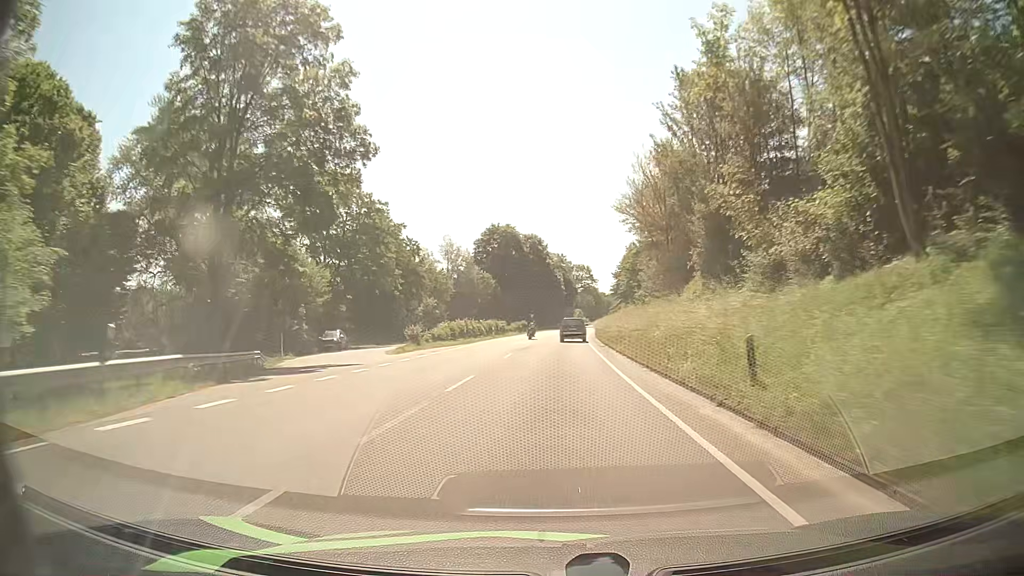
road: primary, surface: asphalt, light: Day
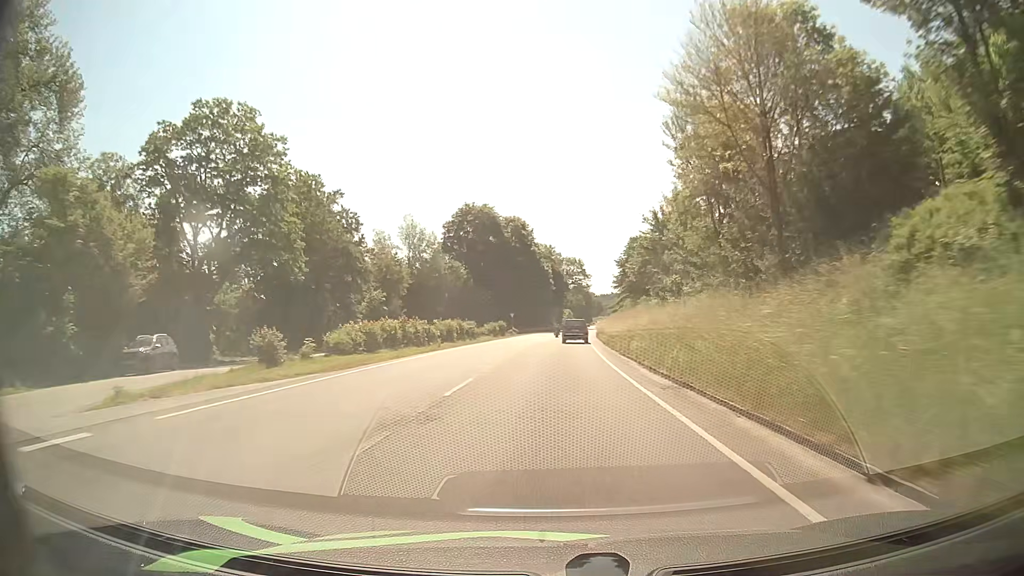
(+0.3, +25.4) m; +1°
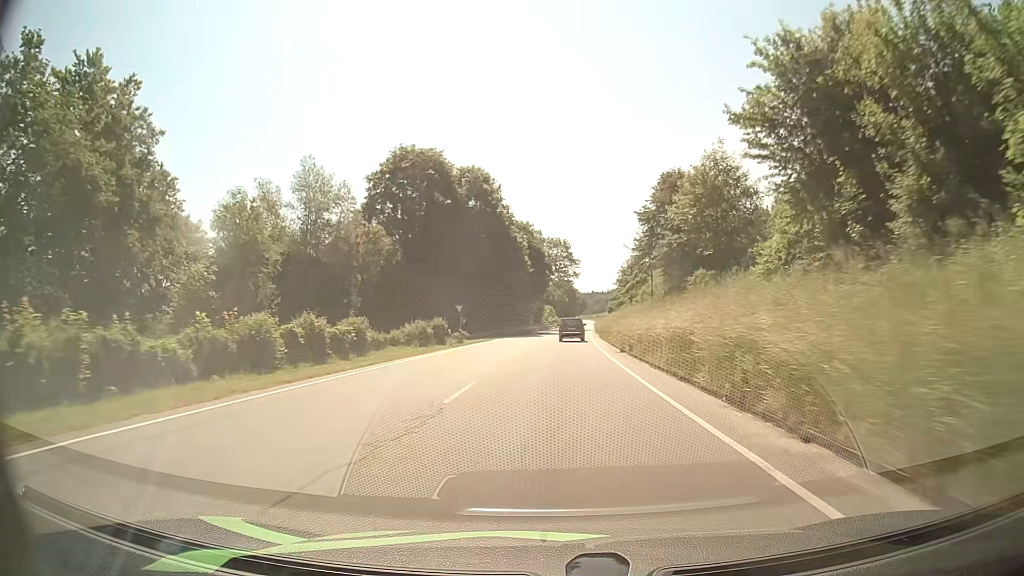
(+0.6, +37.8) m; +2°
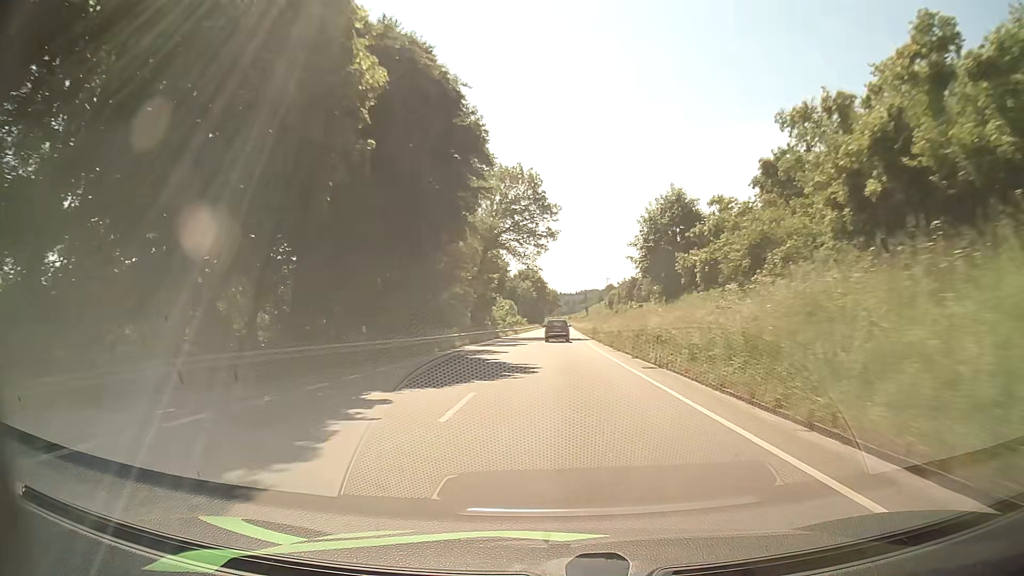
(+1.6, +63.3) m; +3°
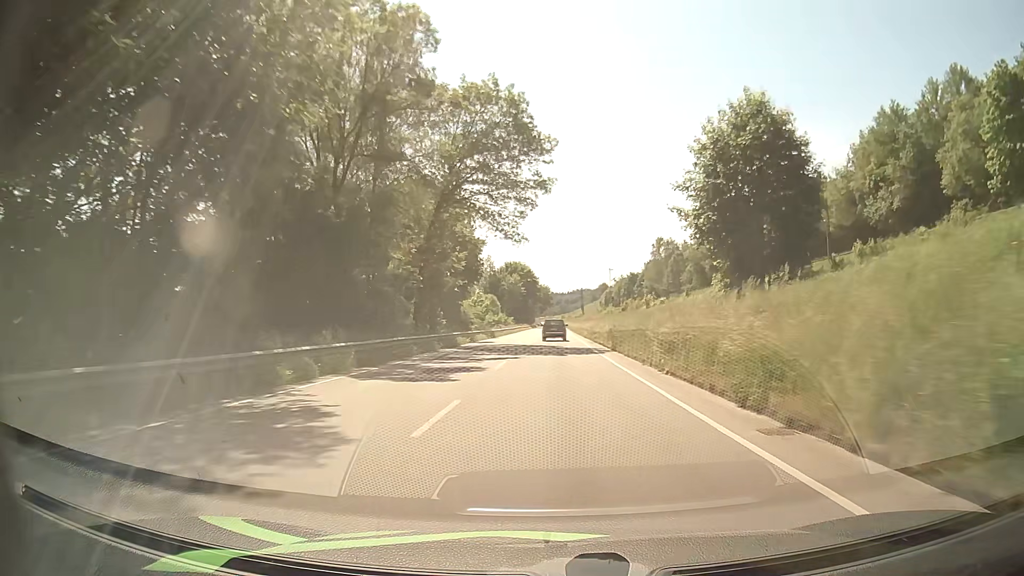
(+0.3, +25.9) m; +1°
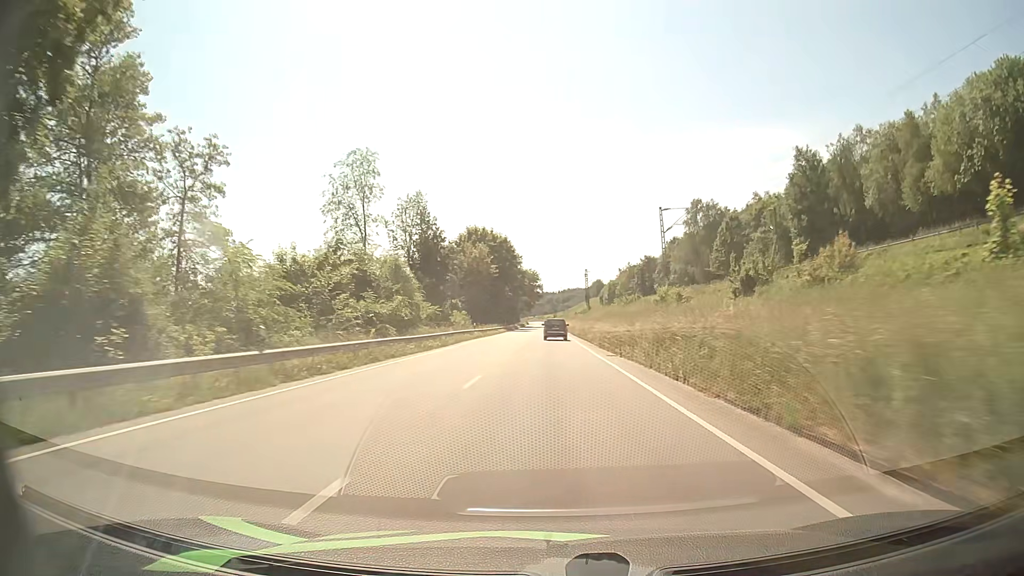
(+0.3, +67.7) m; +1°
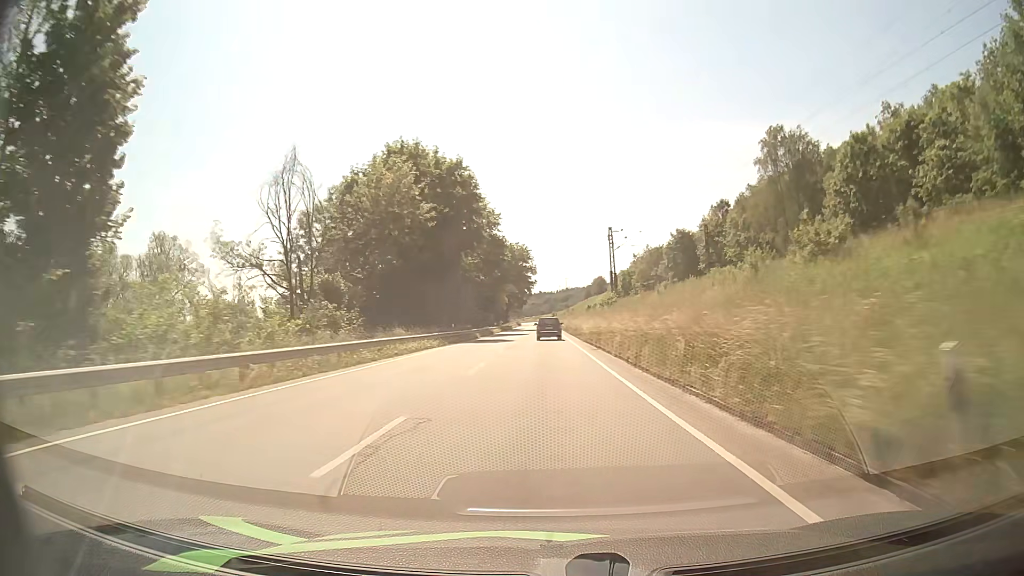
(0.0, +57.4) m; 0°
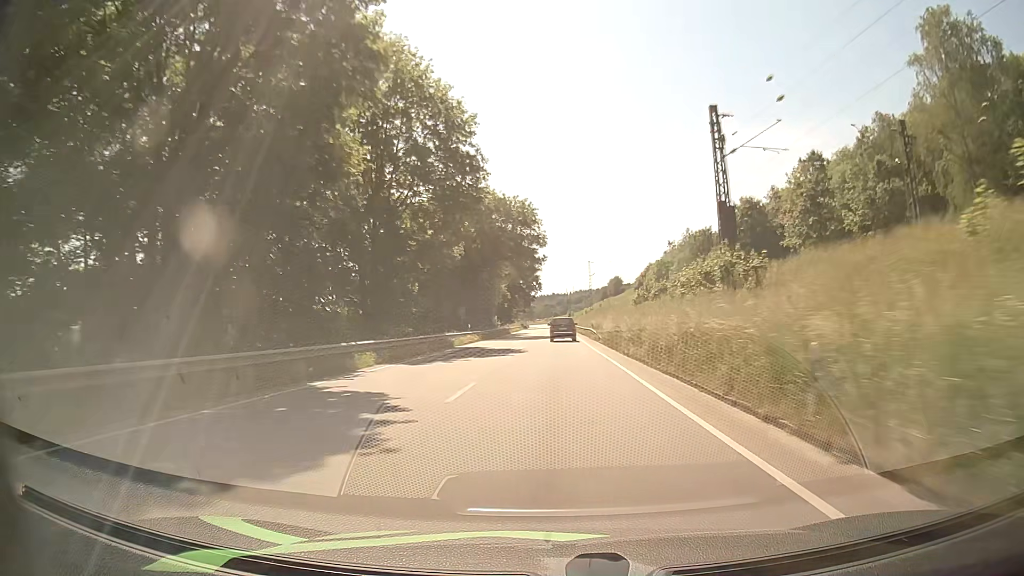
(-0.4, +43.2) m; -1°
(0, +10) (0, +20) (0, +30) (0, +40) (0, +50) (0, +60) (0, +70) (0, +80) (+1, +90) (+1, +100) m
